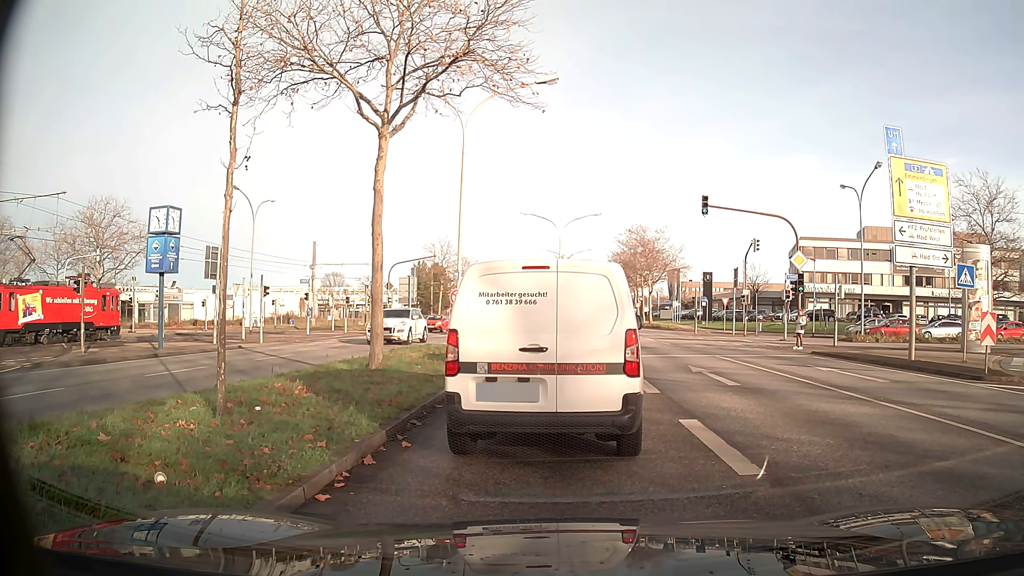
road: primary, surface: asphalt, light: Day
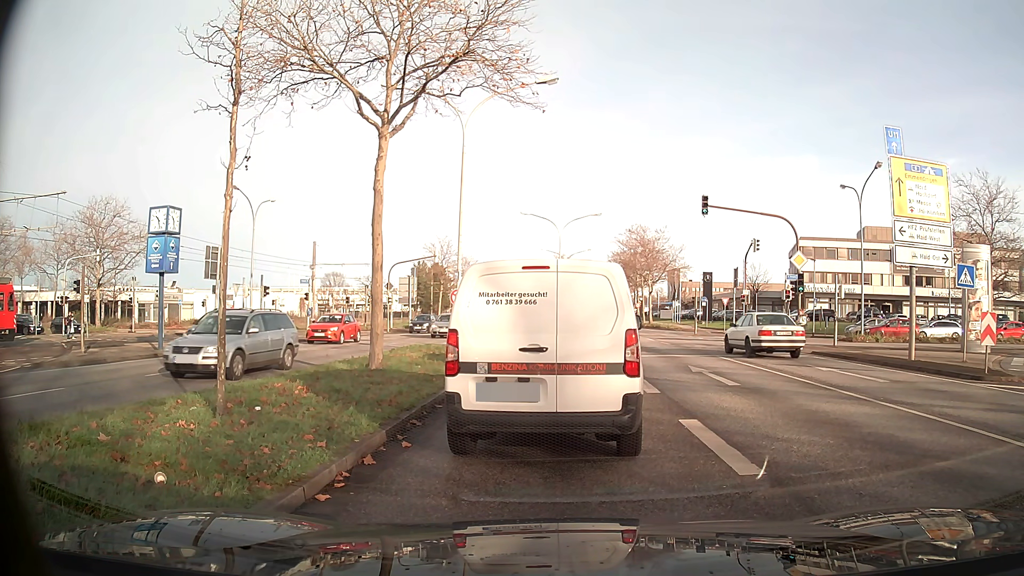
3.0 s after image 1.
(0.0, 0.0) m; 0°
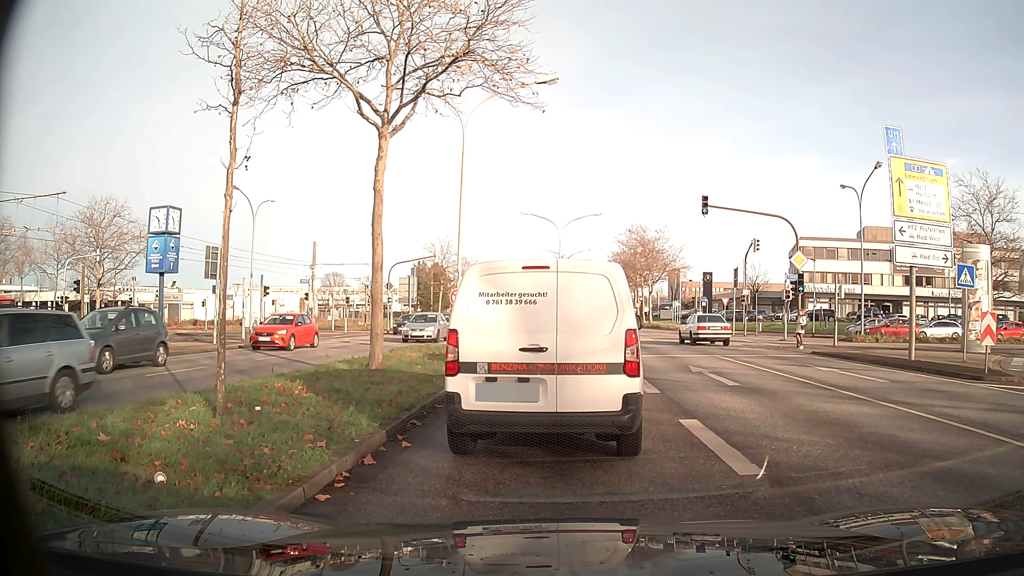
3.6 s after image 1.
(0.0, 0.0) m; 0°
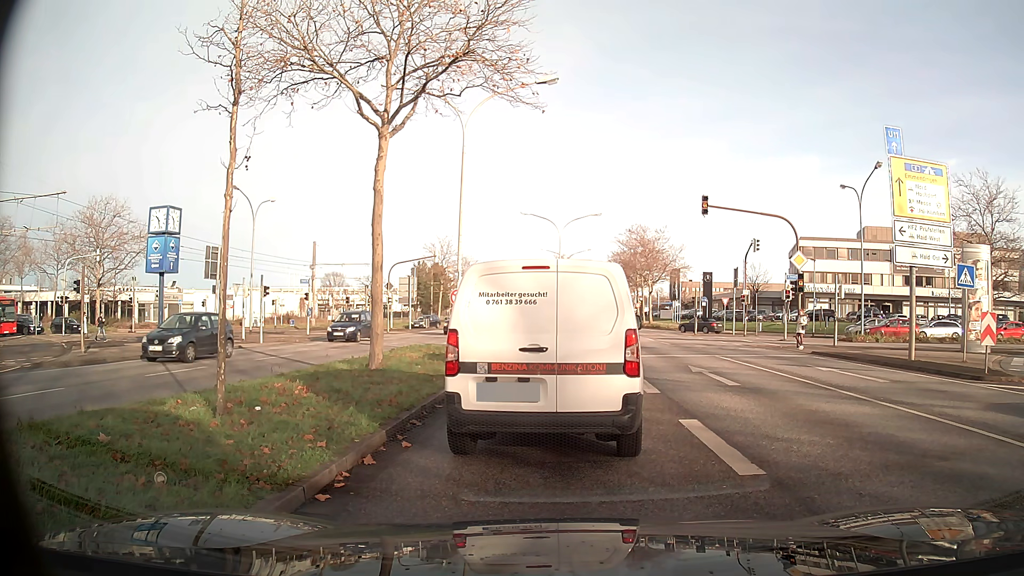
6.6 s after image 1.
(0.0, 0.0) m; 0°
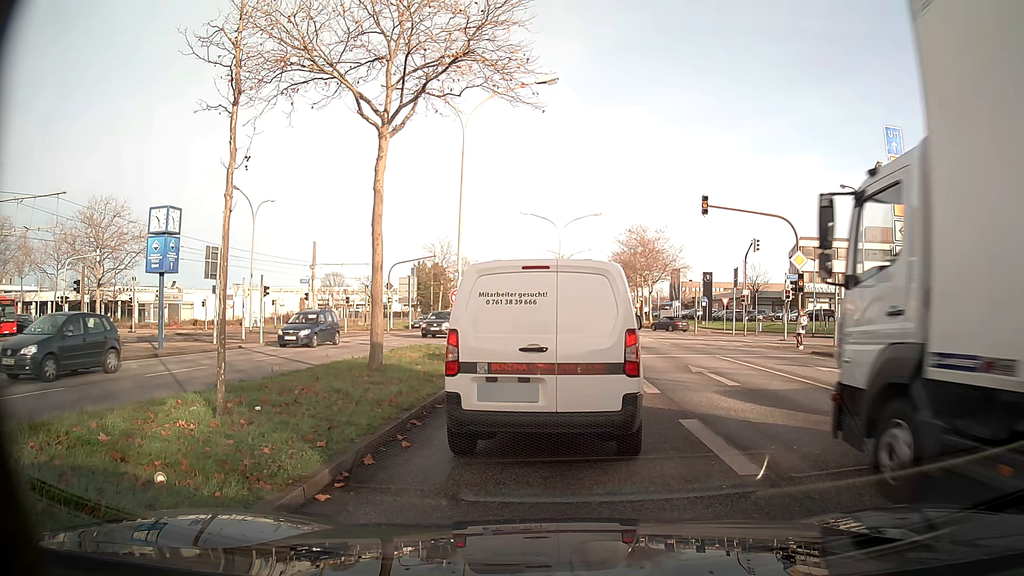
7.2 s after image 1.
(0.0, 0.0) m; 0°
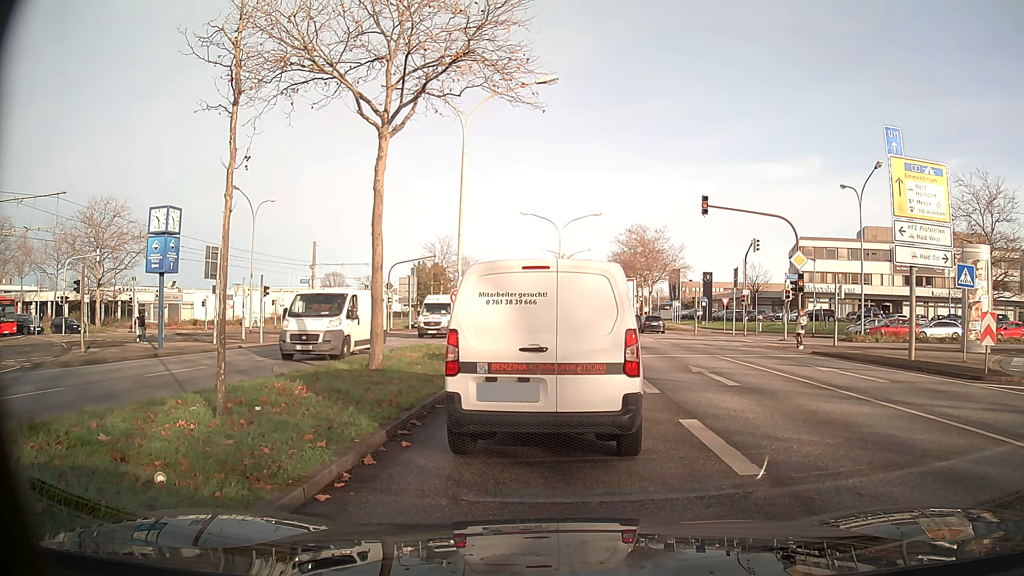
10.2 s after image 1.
(0.0, 0.0) m; 0°
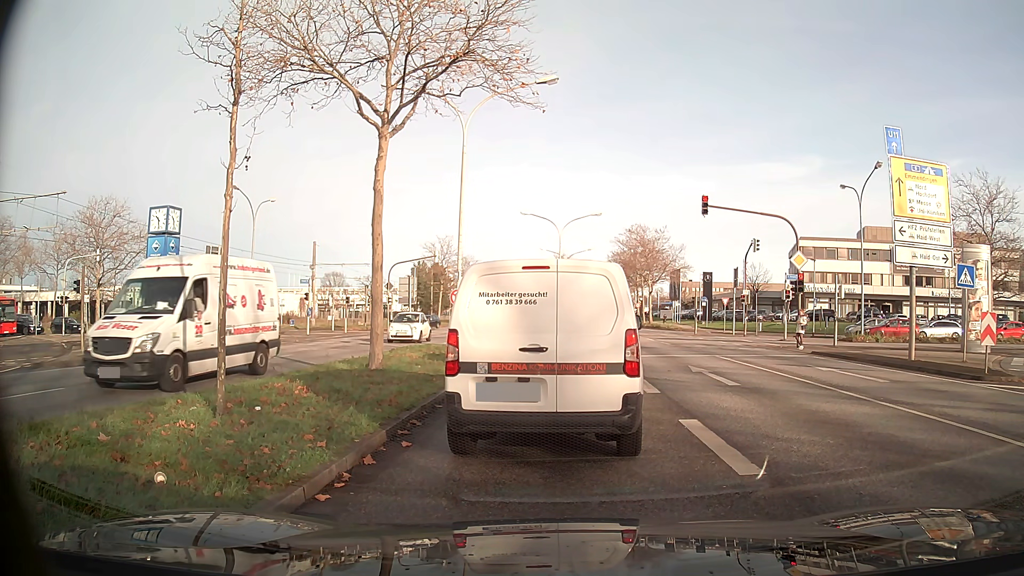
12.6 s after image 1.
(0.0, 0.0) m; 0°
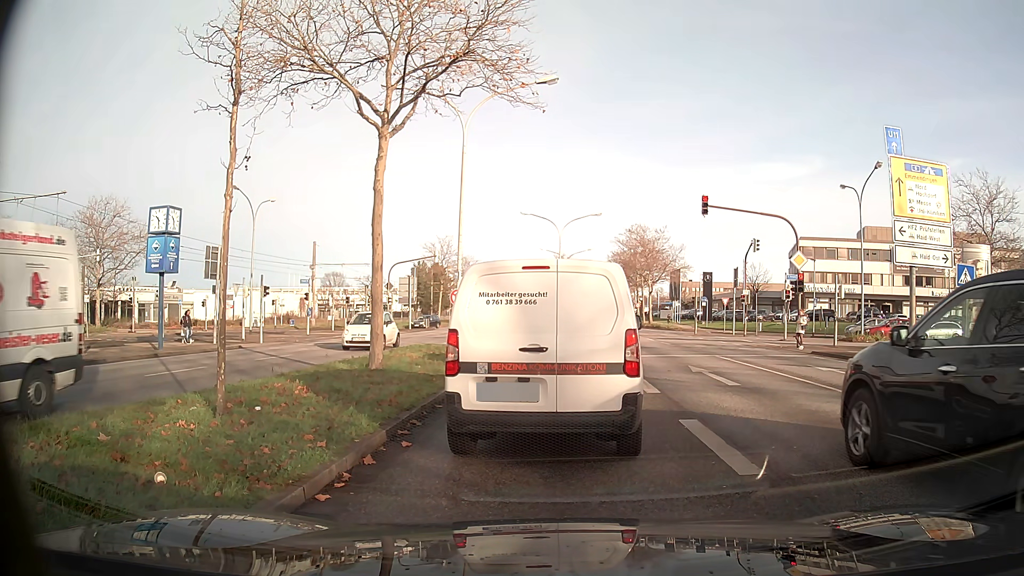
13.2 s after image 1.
(0.0, 0.0) m; 0°
(0, +10) (0, +20) (-1, +30) (-7, +38) (-15, +44) (-24, +47) (-34, +49) (-44, +50) (-54, +52) (-64, +52) m
